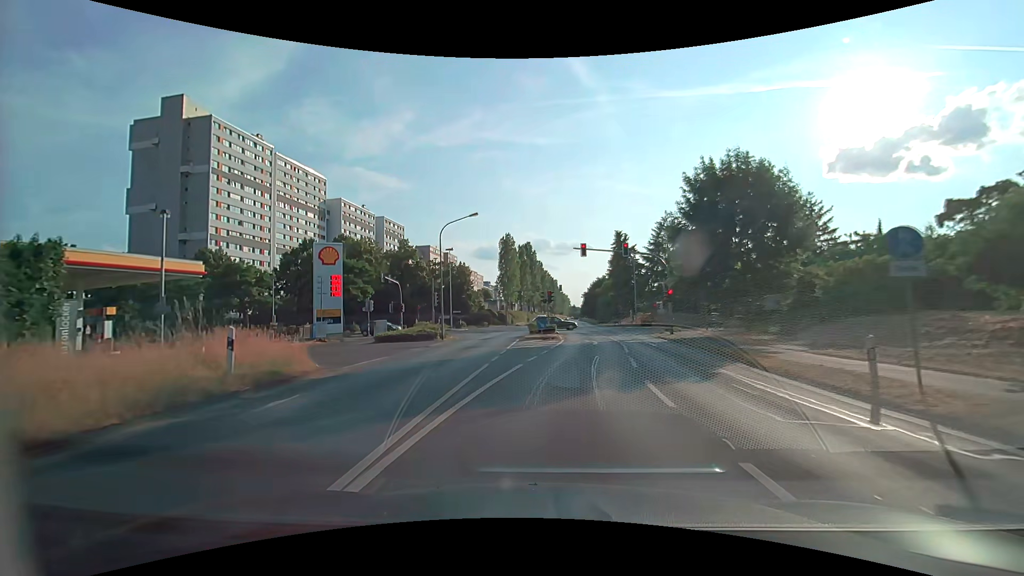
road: secondary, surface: asphalt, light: Day
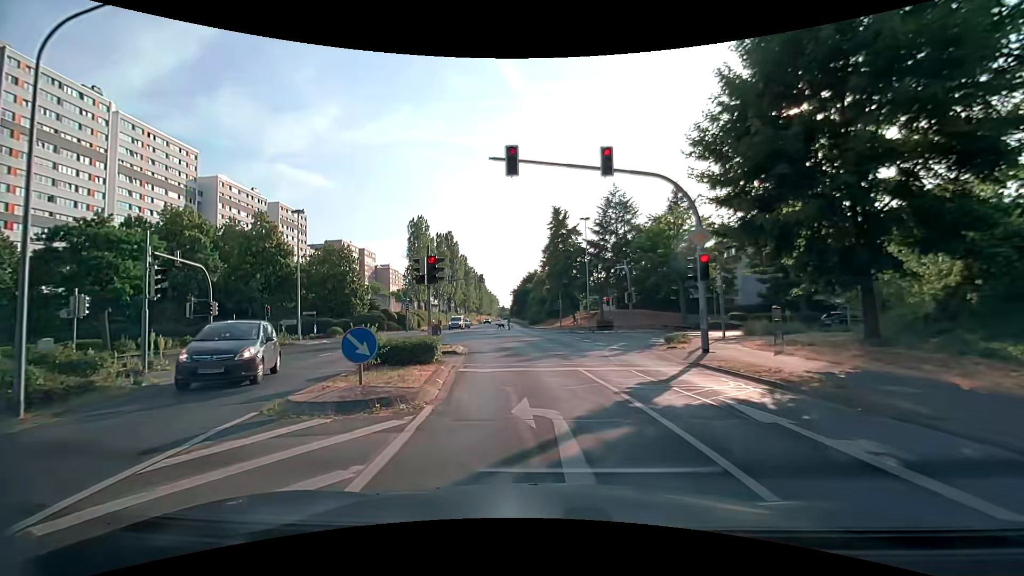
(+1.4, +21.2) m; +7°
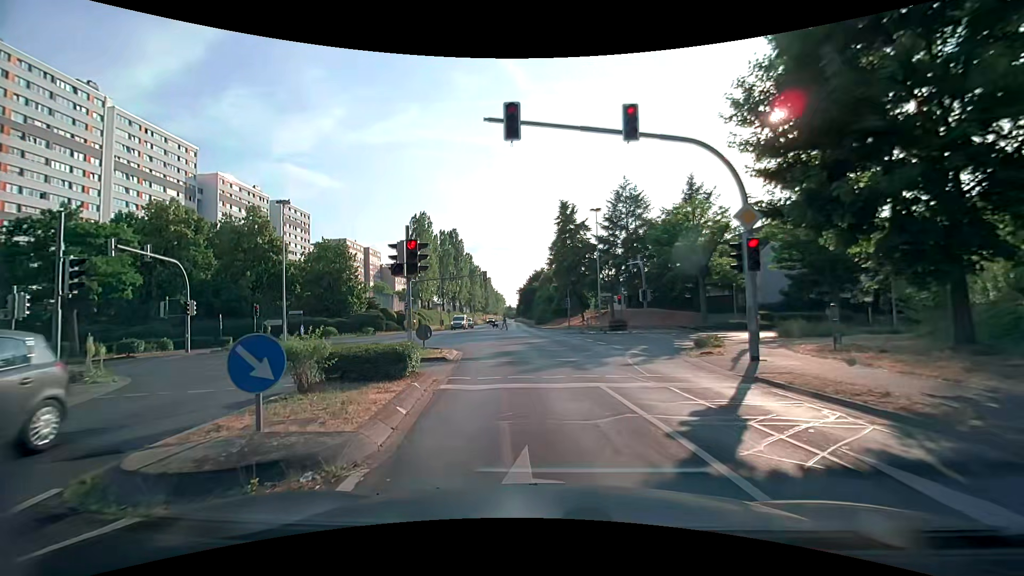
(0.0, +3.1) m; 0°
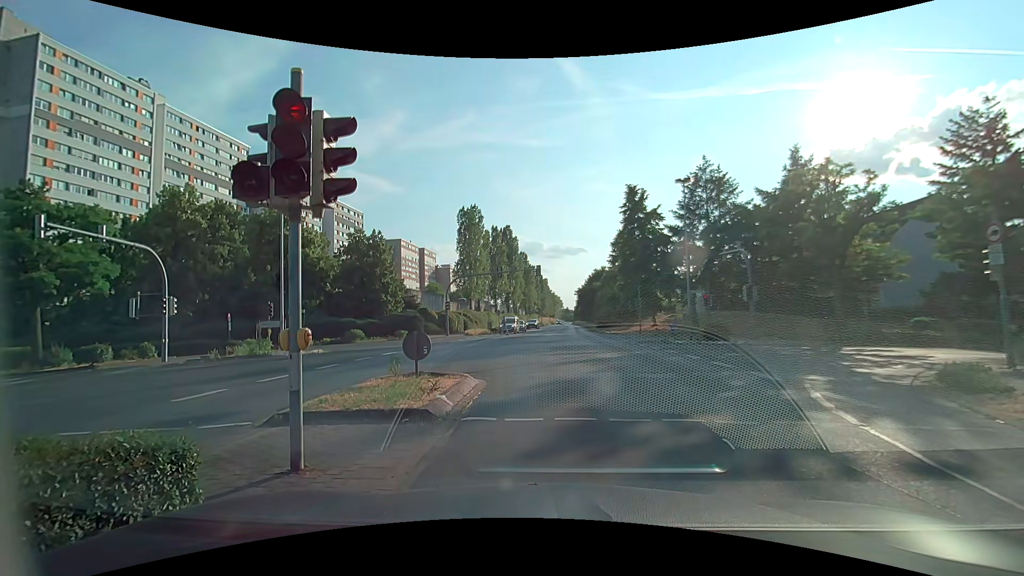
(-0.4, +7.9) m; -3°
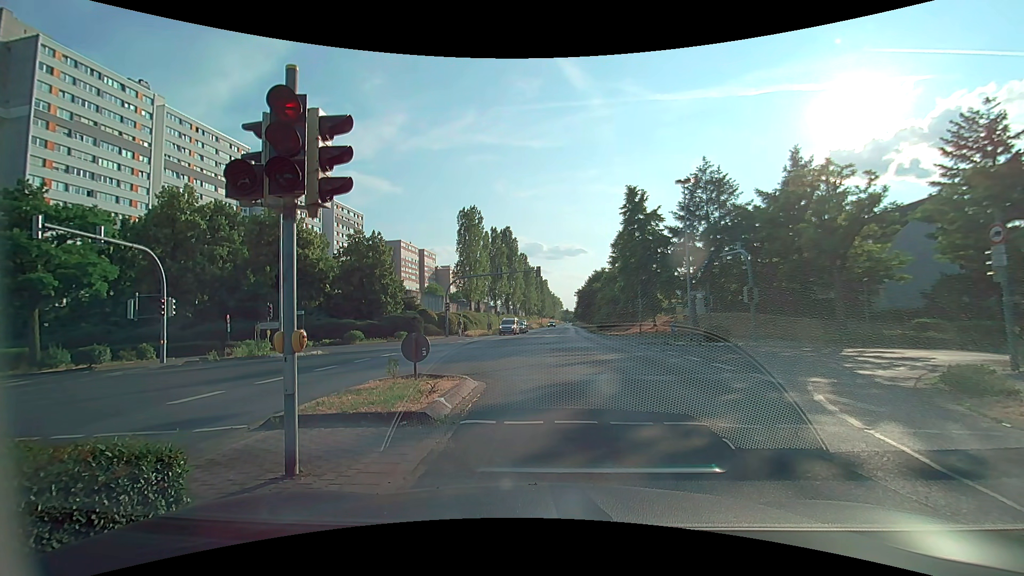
(0.0, +0.2) m; 0°
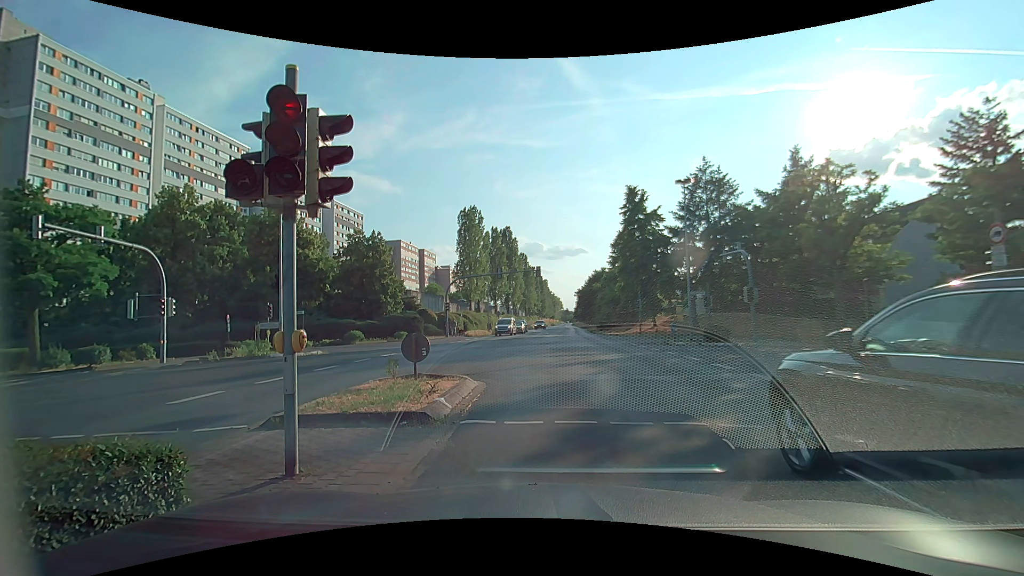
(0.0, 0.0) m; 0°
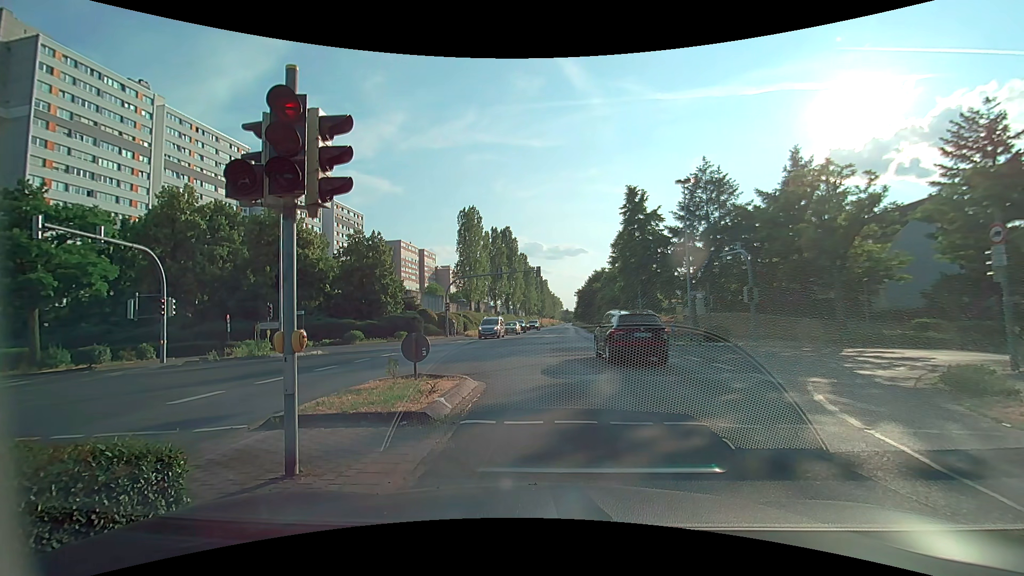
(0.0, 0.0) m; 0°
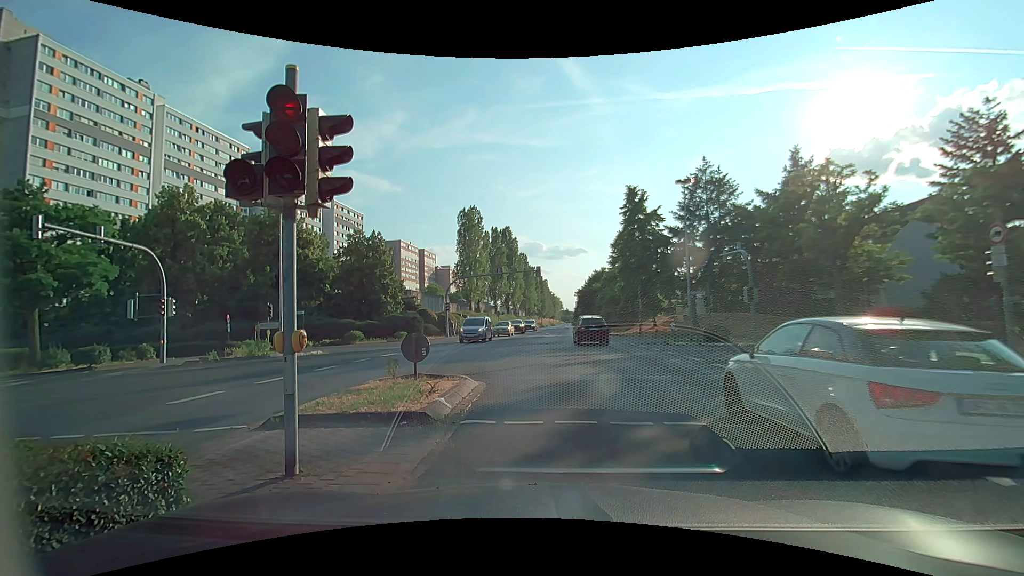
(0.0, 0.0) m; 0°
